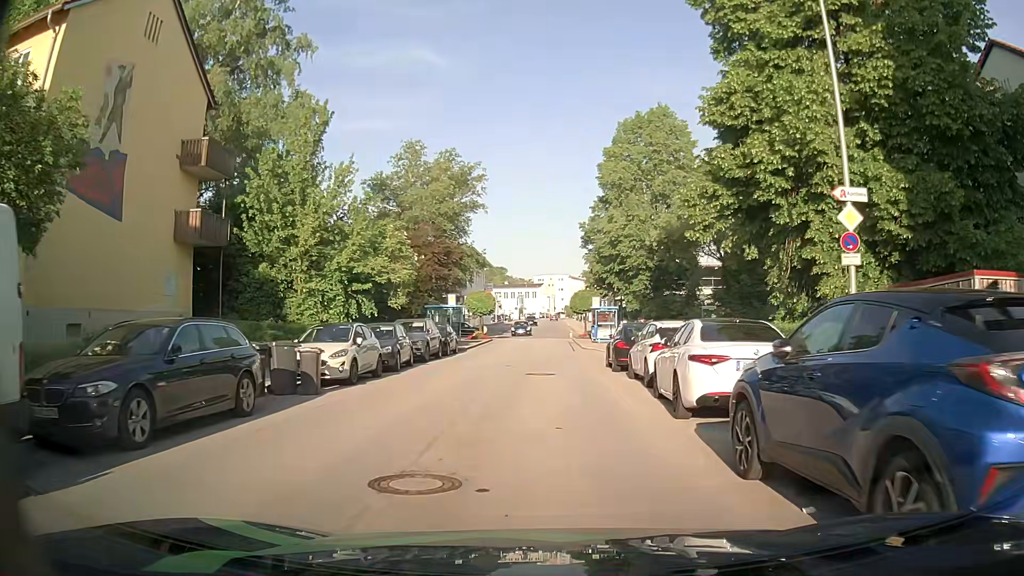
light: Day
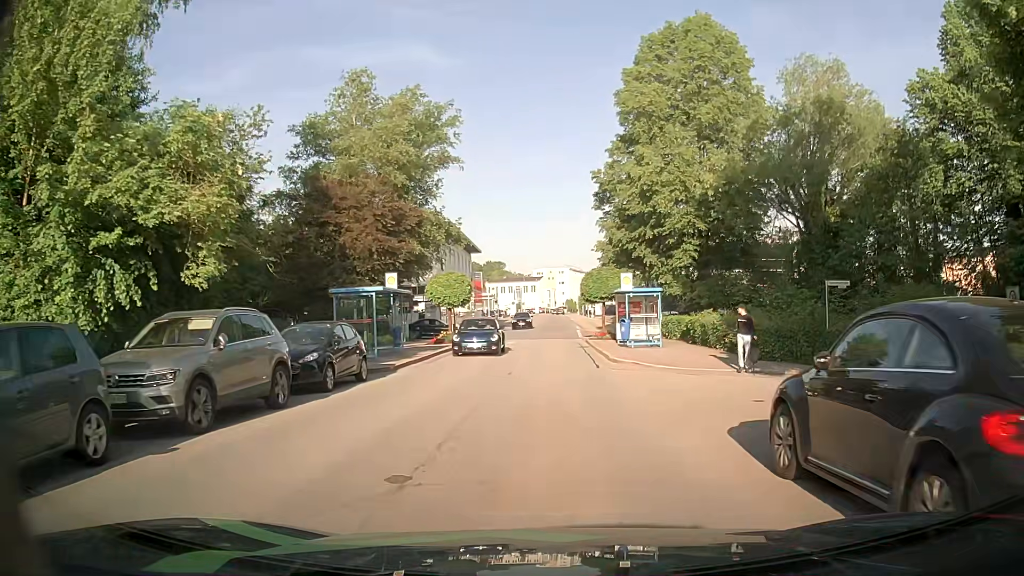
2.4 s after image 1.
(-0.3, +17.0) m; -1°
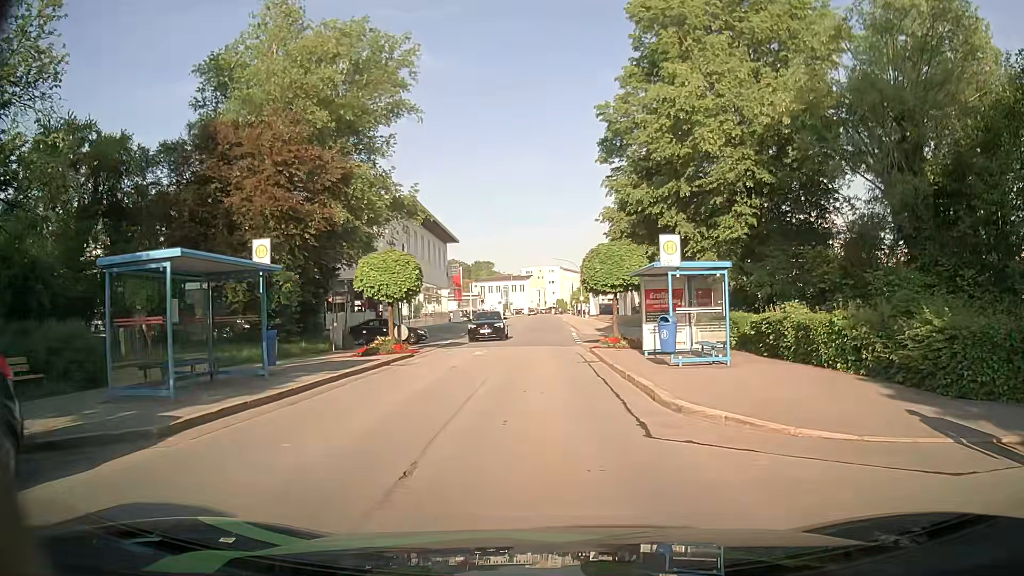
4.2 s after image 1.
(+0.1, +11.7) m; +1°
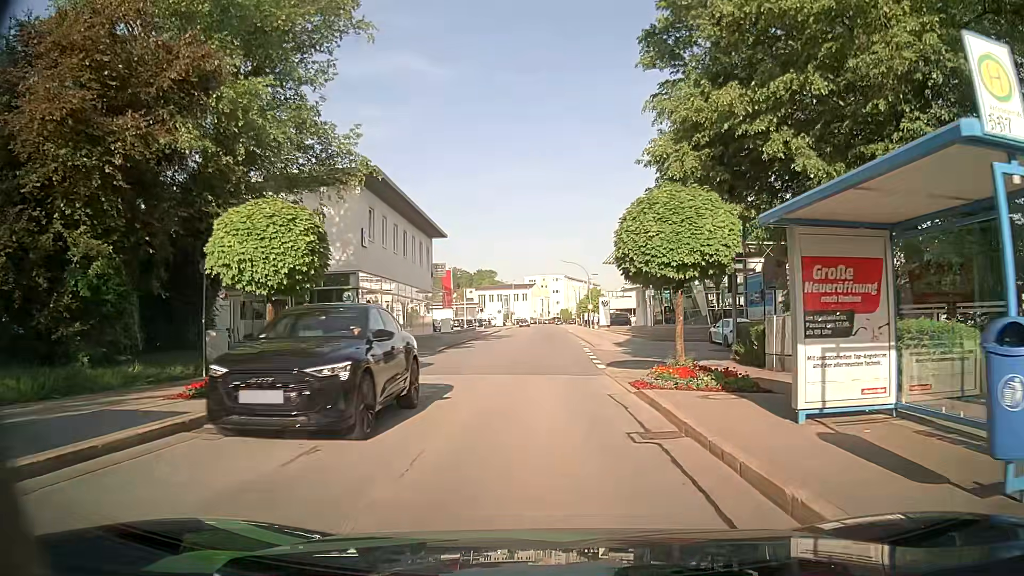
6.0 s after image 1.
(-0.1, +11.8) m; -1°
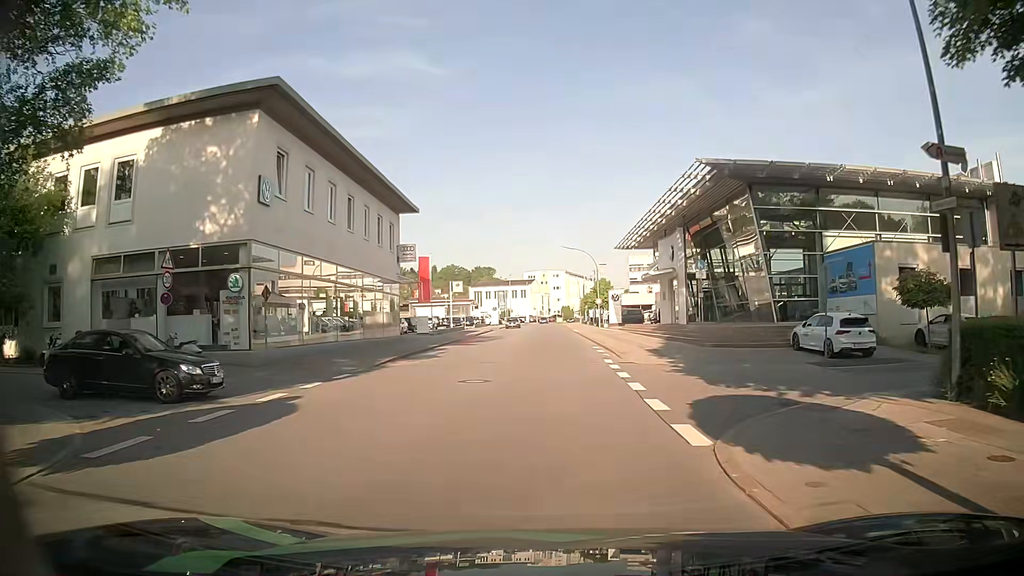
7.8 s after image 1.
(0.0, +13.6) m; +1°
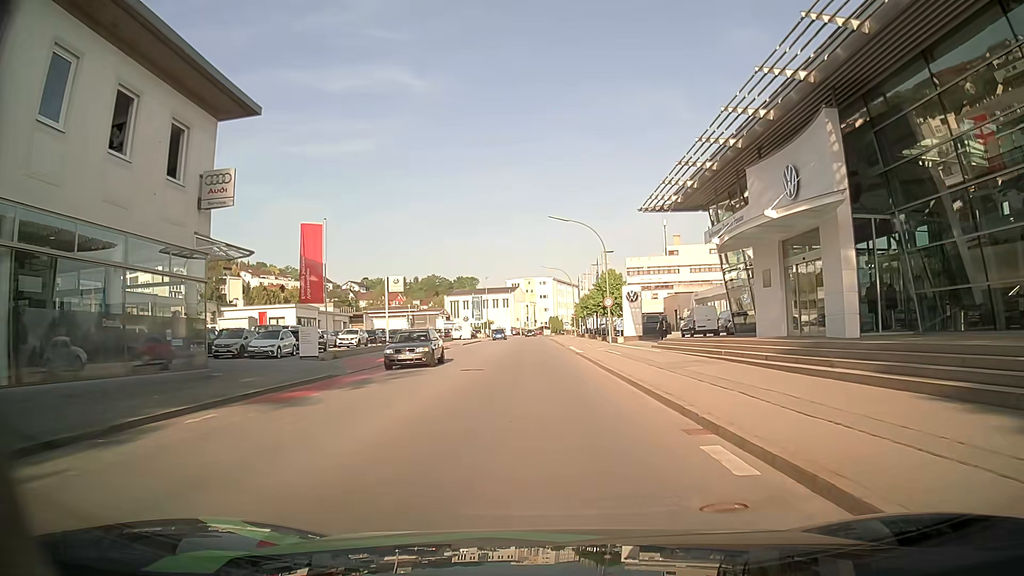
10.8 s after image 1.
(0.0, +25.9) m; 0°
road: tertiary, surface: asphalt
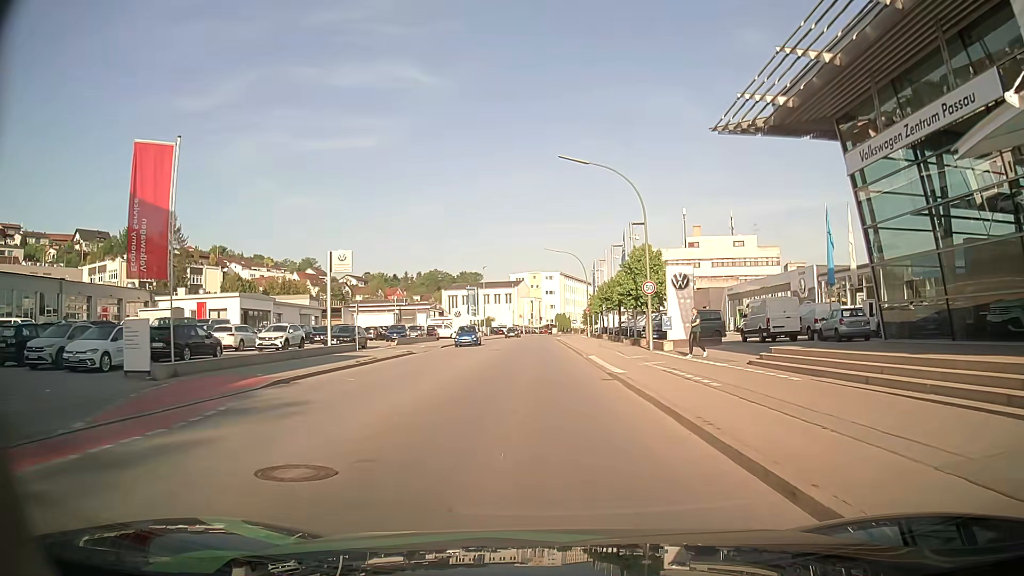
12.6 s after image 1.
(-0.1, +15.8) m; -1°
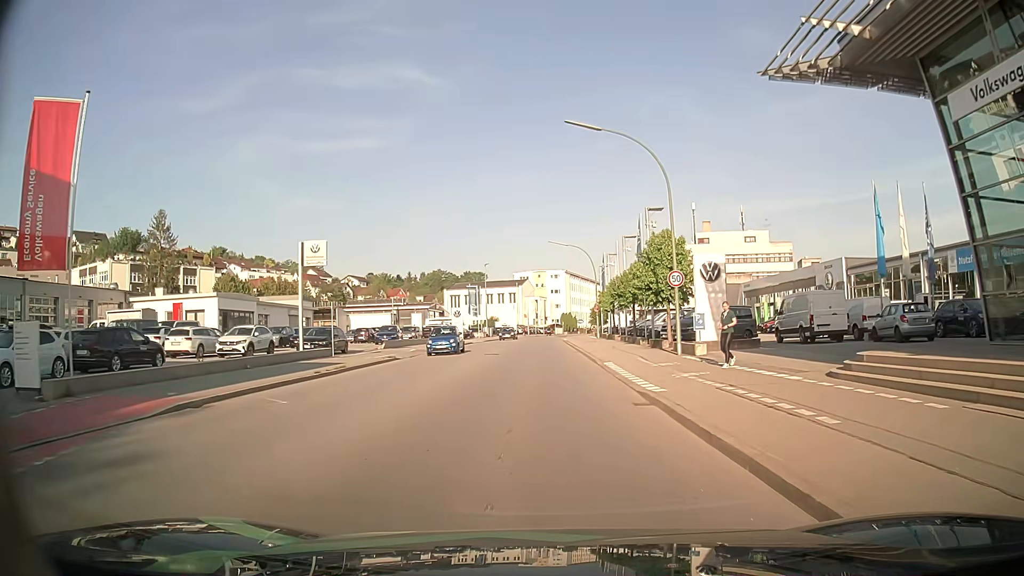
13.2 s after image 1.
(0.0, +5.3) m; 0°
(0, +10) (0, +20) (0, +30) (0, +40) (0, +50) (0, +60) (0, +70) (0, +80) (+1, +90) (+2, +100) m
